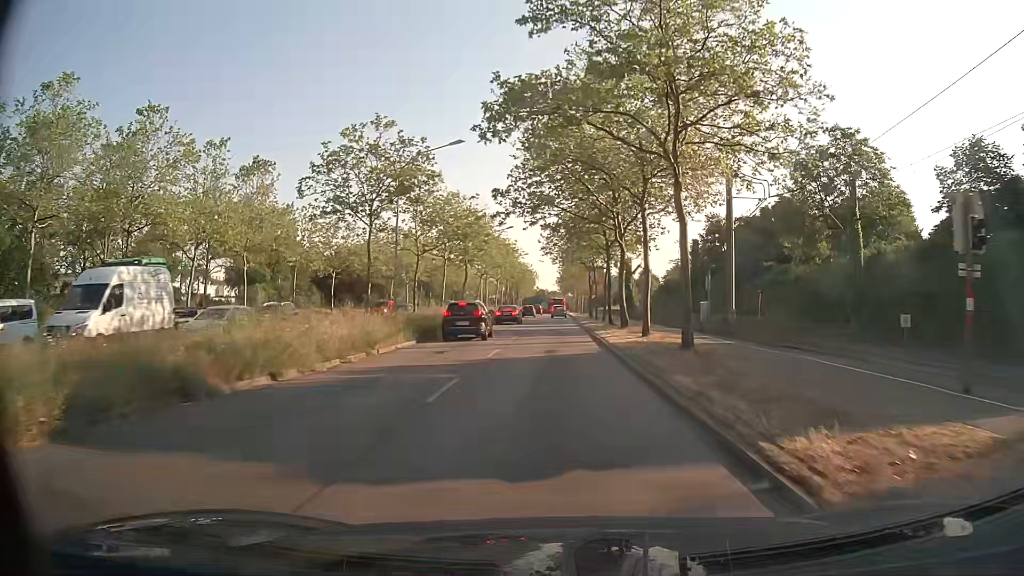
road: primary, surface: asphalt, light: Day
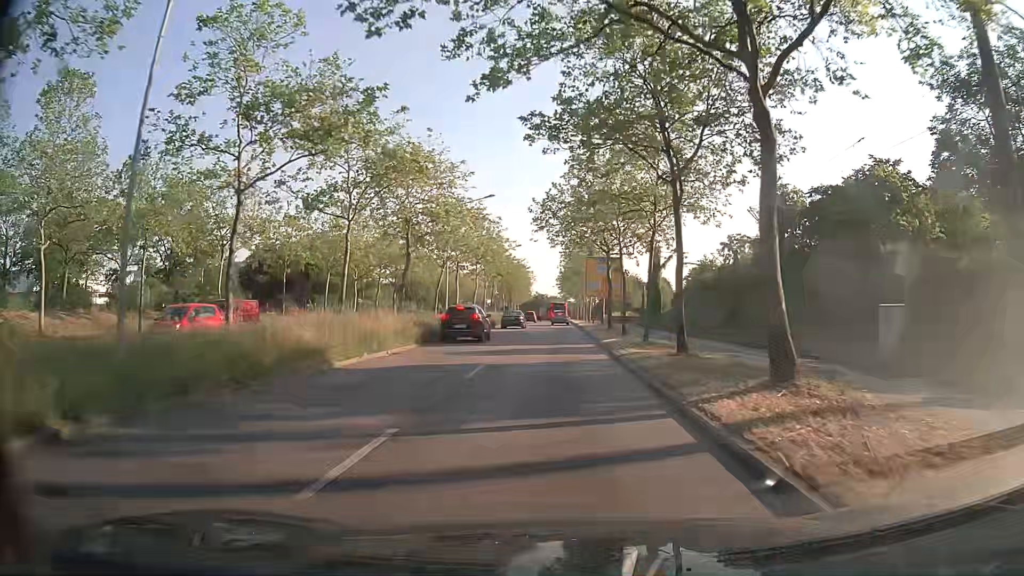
(0.0, +22.8) m; 0°
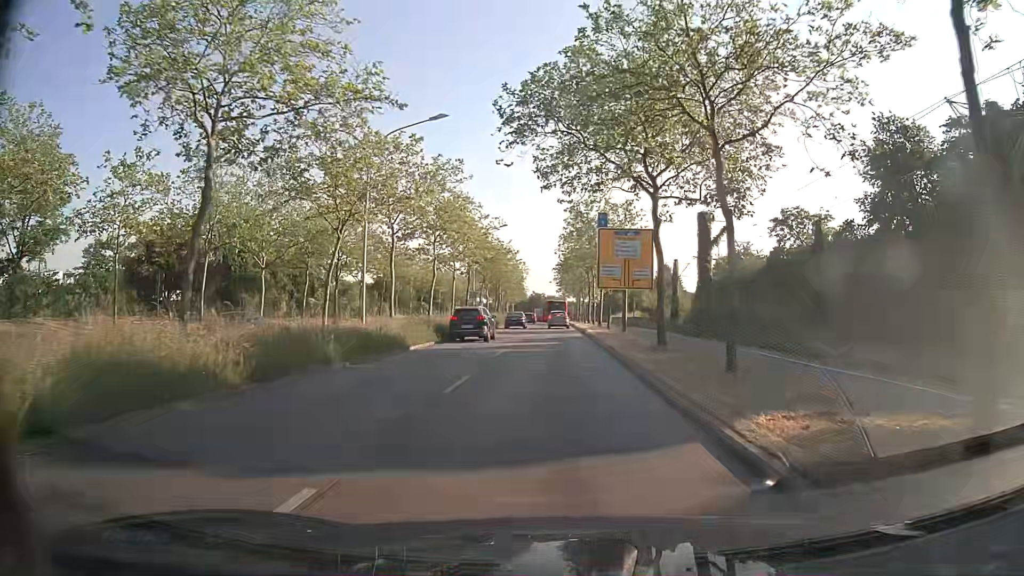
(0.0, +20.9) m; 0°
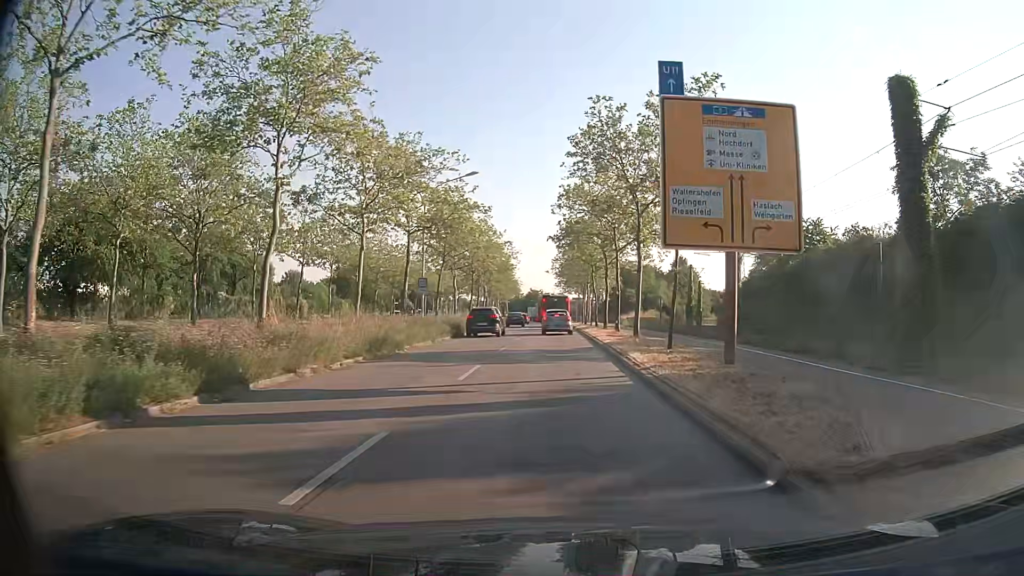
(0.0, +24.6) m; 0°
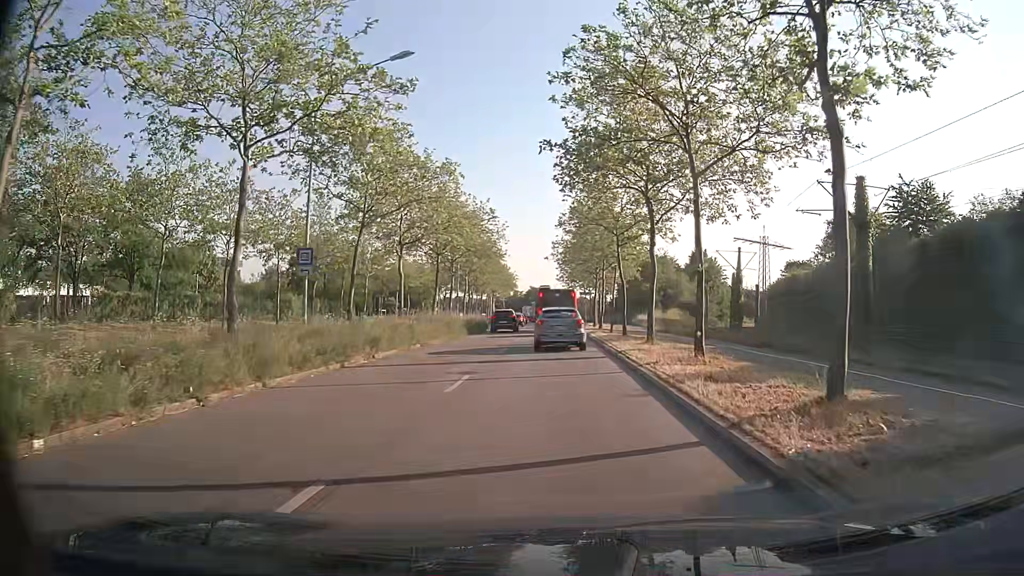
(-0.1, +20.0) m; 0°
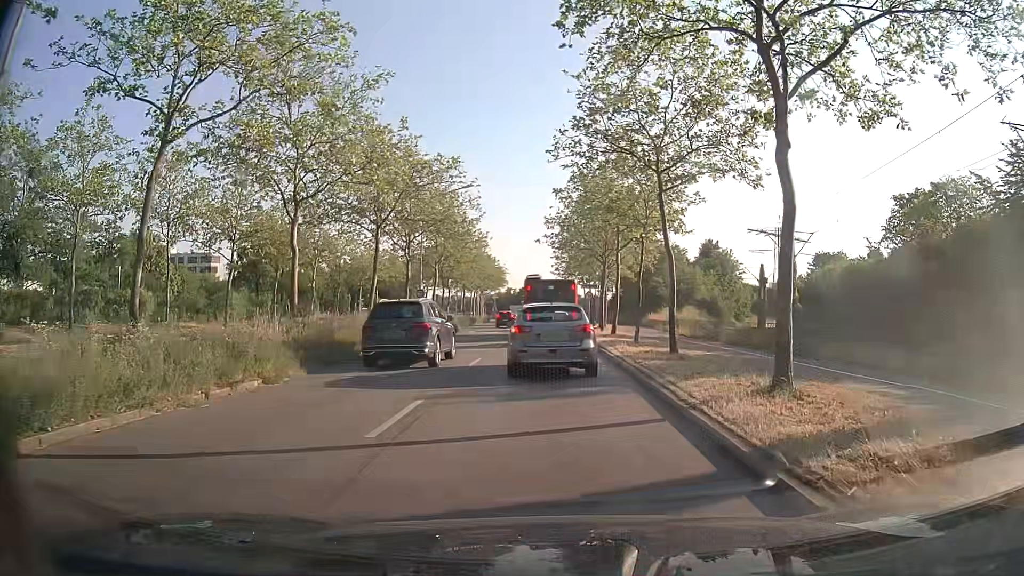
(+0.1, +14.2) m; 0°
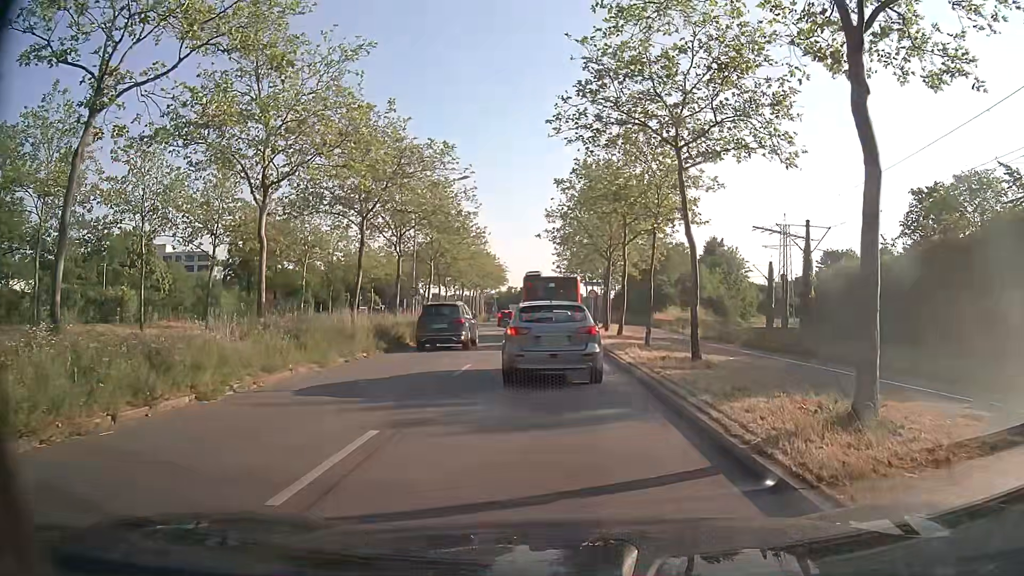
(0.0, +2.6) m; 0°
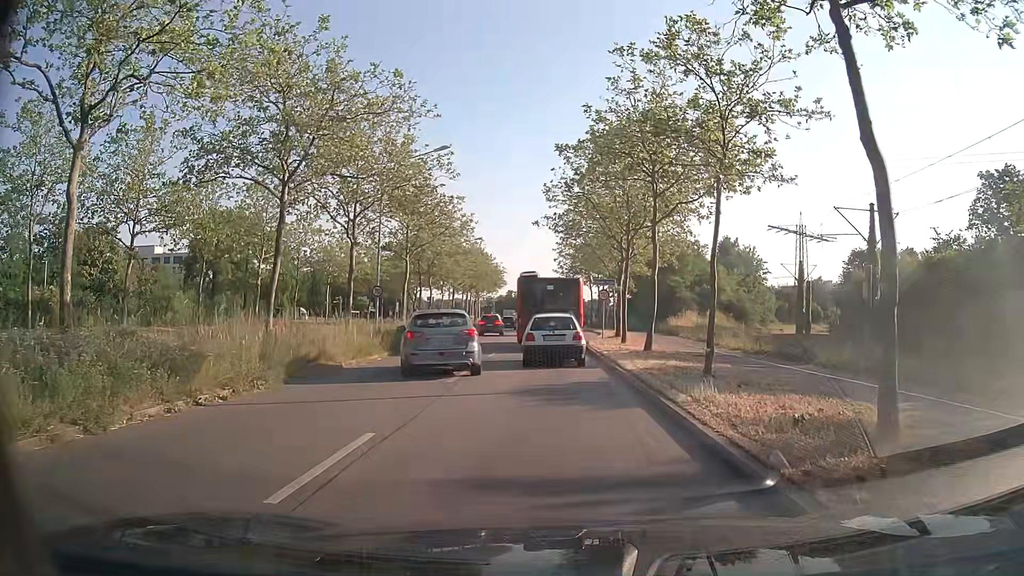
(0.0, +8.9) m; +2°
(0, +10) (-1, +20) (-1, +30) (-2, +40) (-2, +50) (-3, +60) (-4, +70) (-4, +80) (-5, +90) (-6, +100) m
